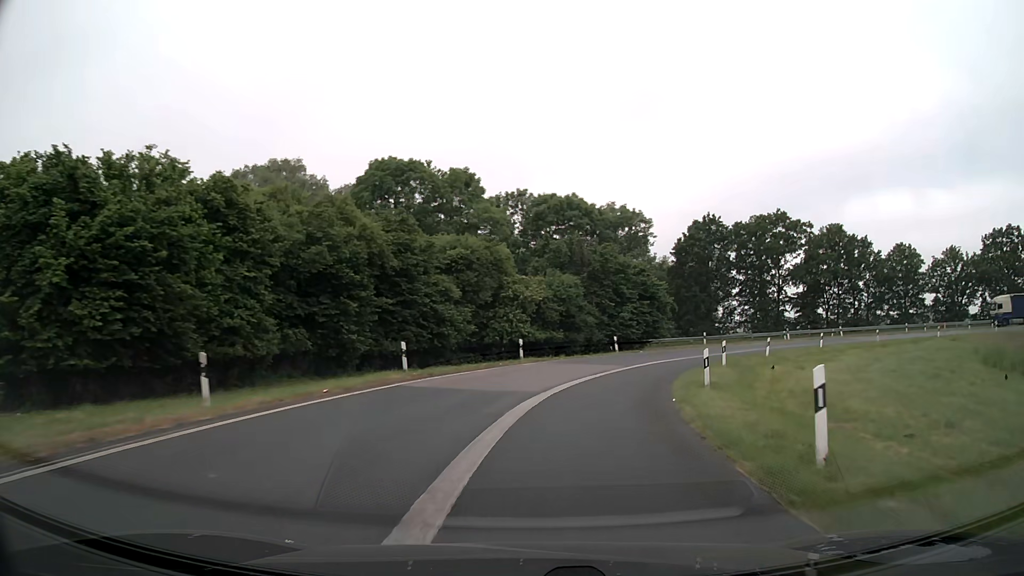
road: motorway_link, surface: asphalt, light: Day
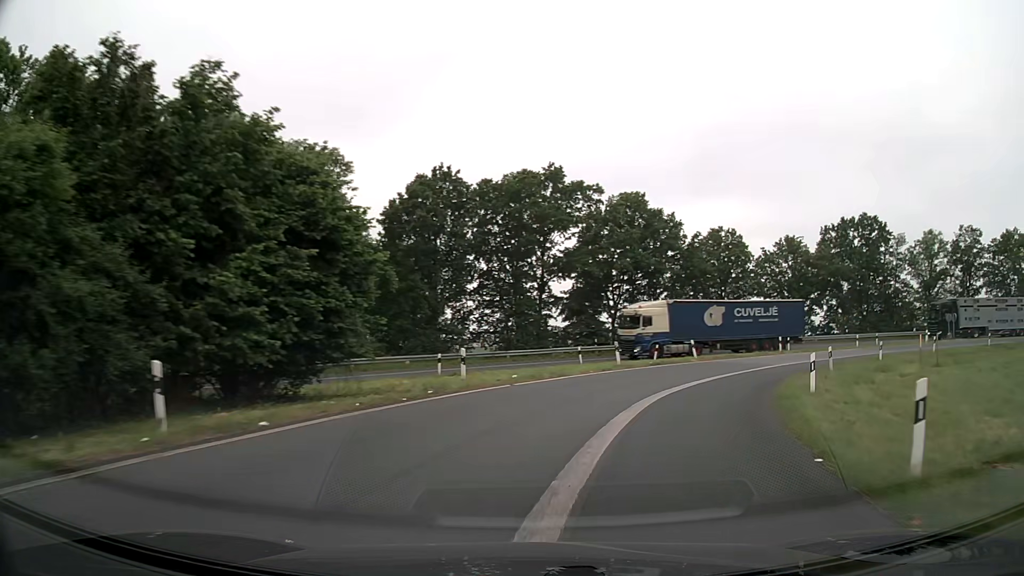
(+5.6, +30.4) m; +25°
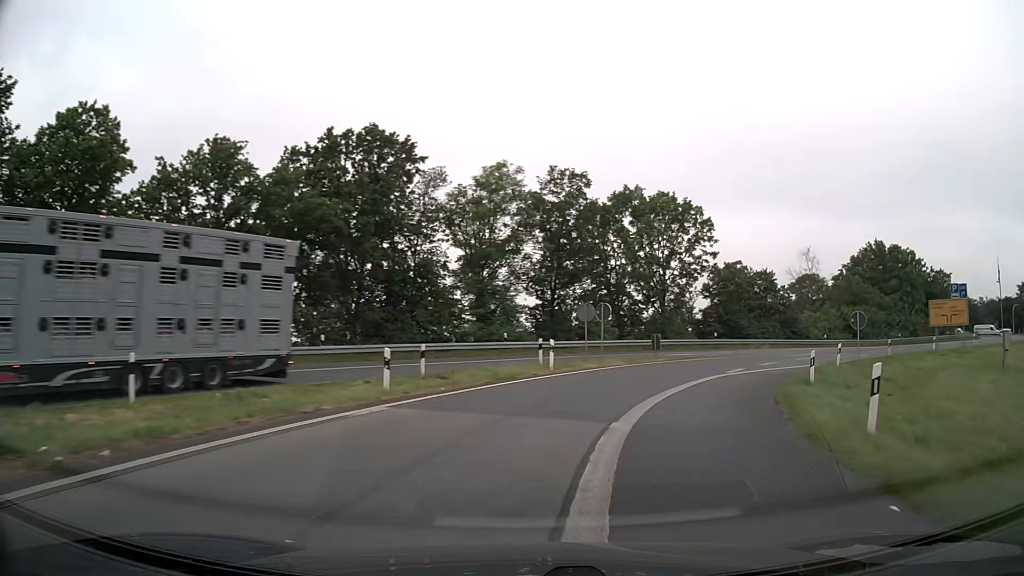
(+15.6, +35.2) m; +47°
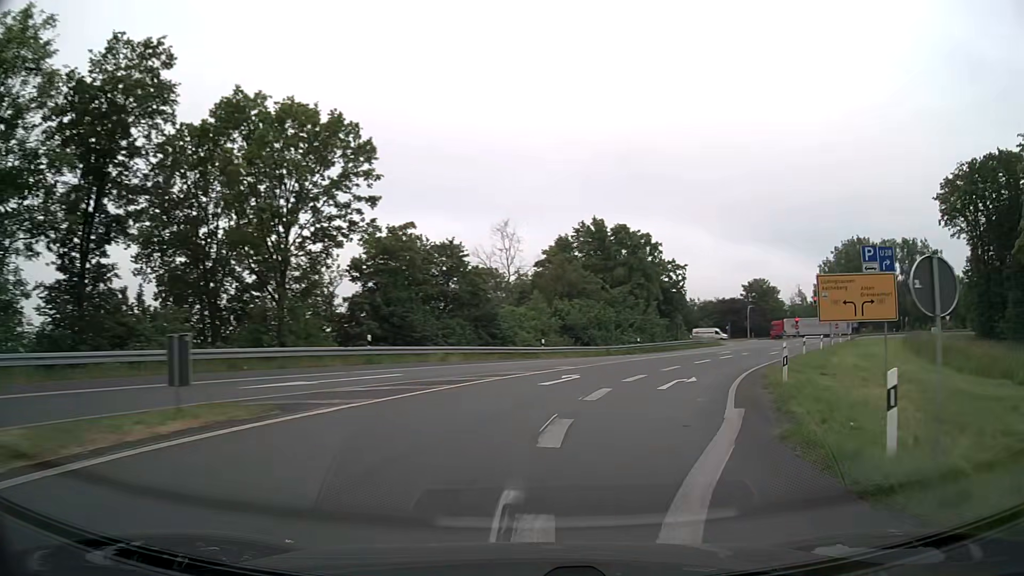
(+5.5, +22.6) m; +29°
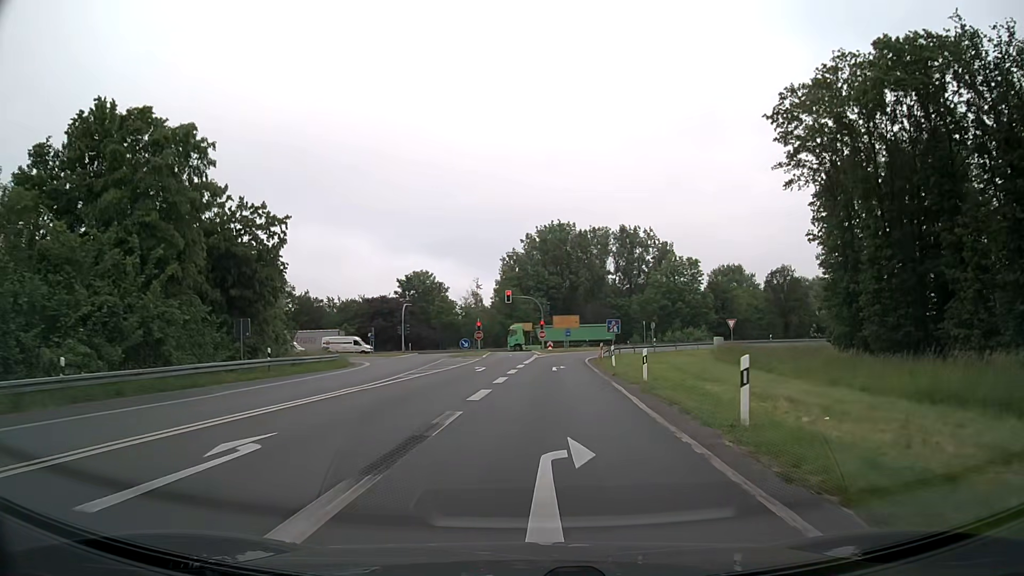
(+13.2, +37.8) m; +30°
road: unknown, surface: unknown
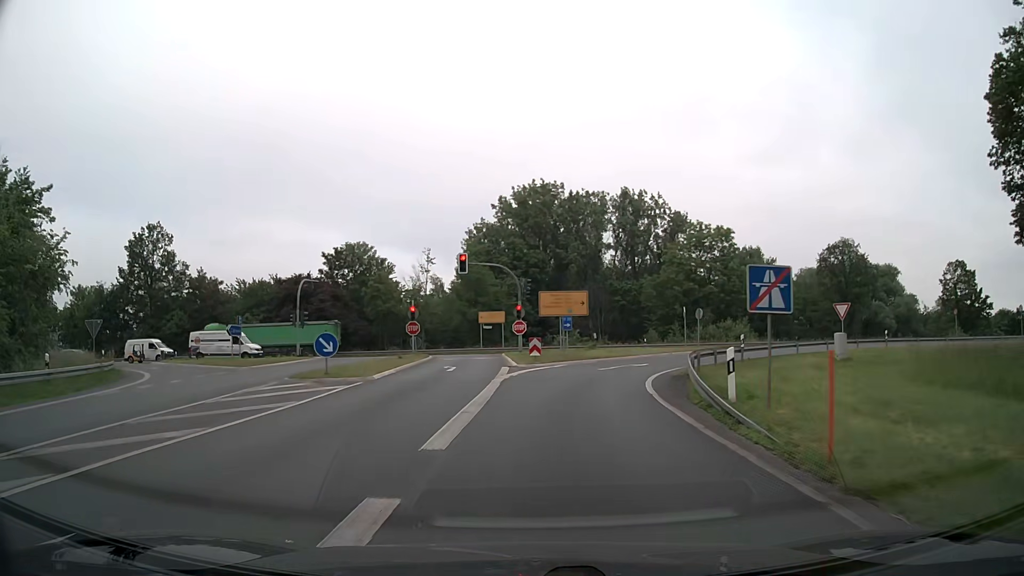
(+0.7, +30.8) m; +2°
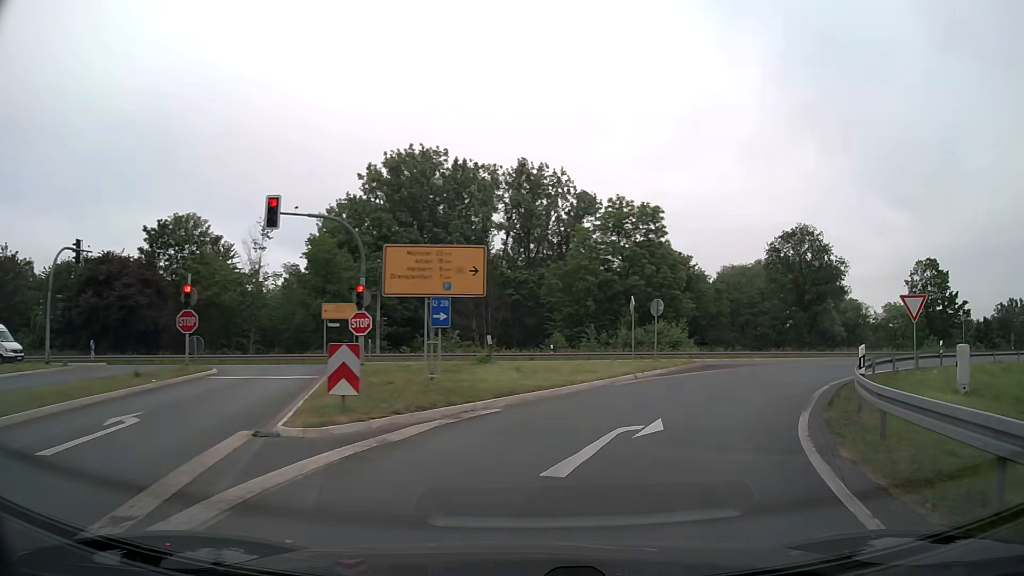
(+0.8, +19.1) m; +9°
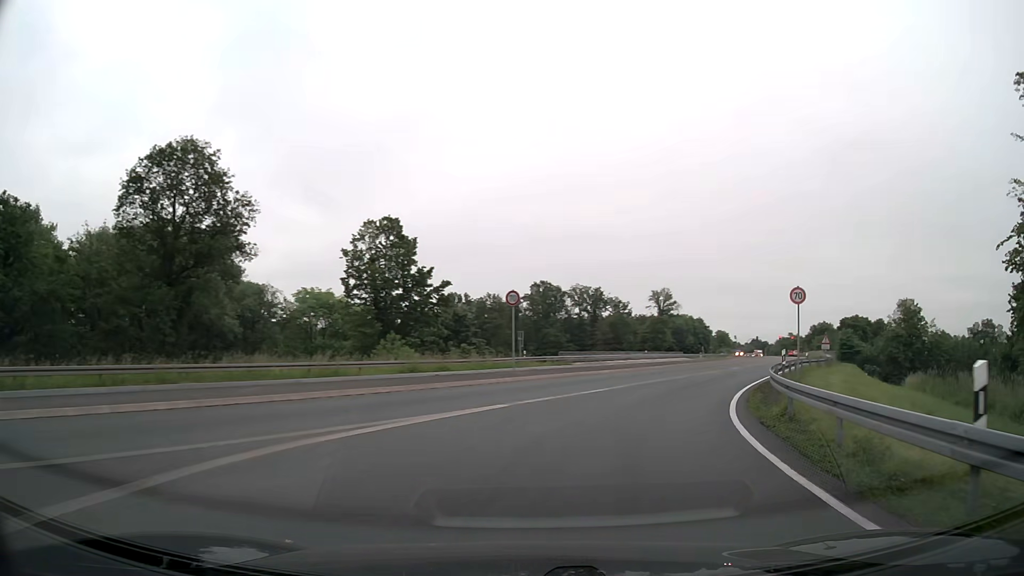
(+12.4, +27.7) m; +51°
(+1, +10) (+4, +19) (+8, +28) (+13, +37) (+17, +47) (+21, +56) (+25, +65) (+29, +74) (+33, +83) (+37, +92) m
